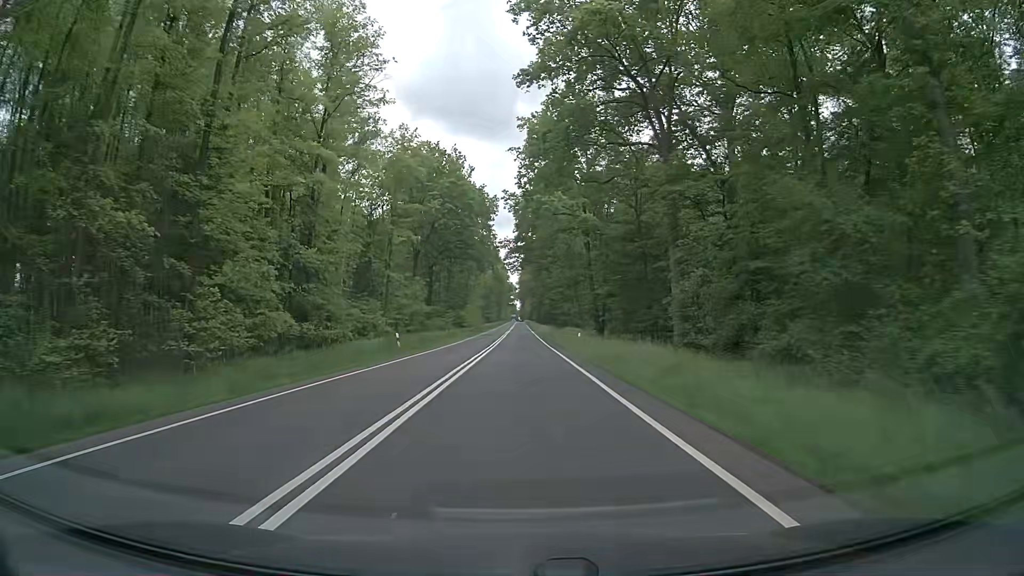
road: primary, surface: asphalt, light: Day
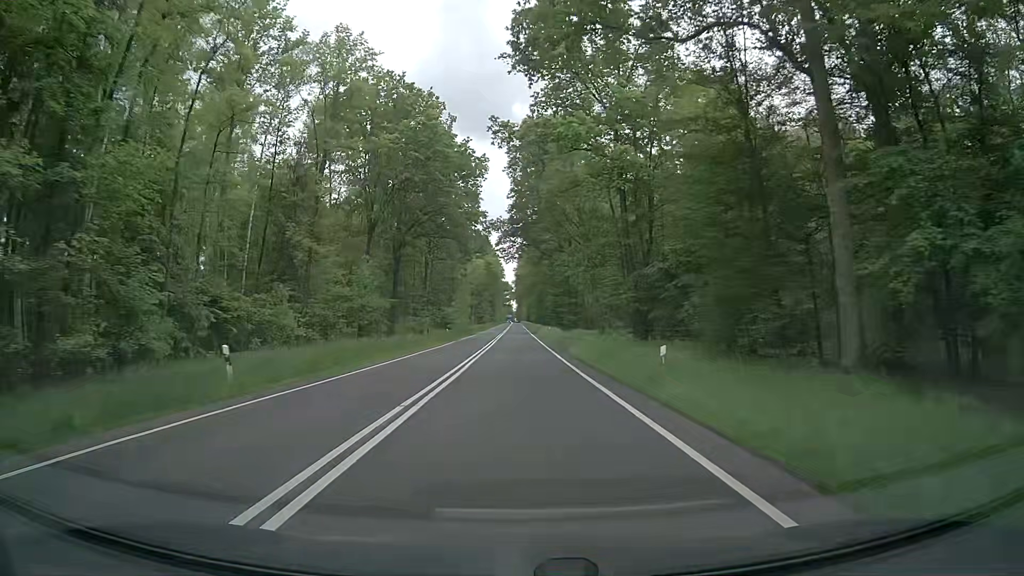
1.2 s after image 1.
(+0.1, +22.2) m; +1°
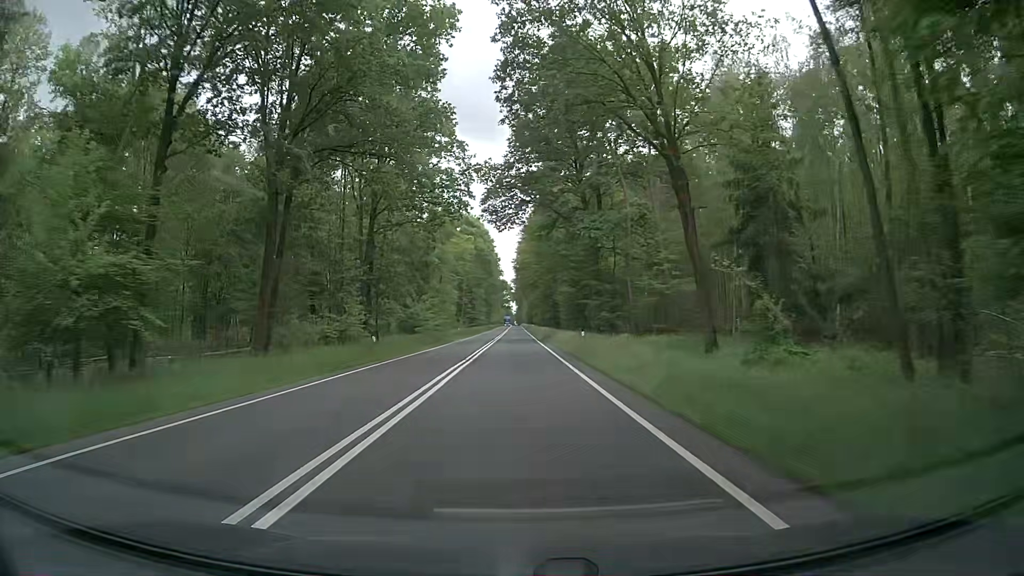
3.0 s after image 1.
(-0.4, +33.3) m; -1°
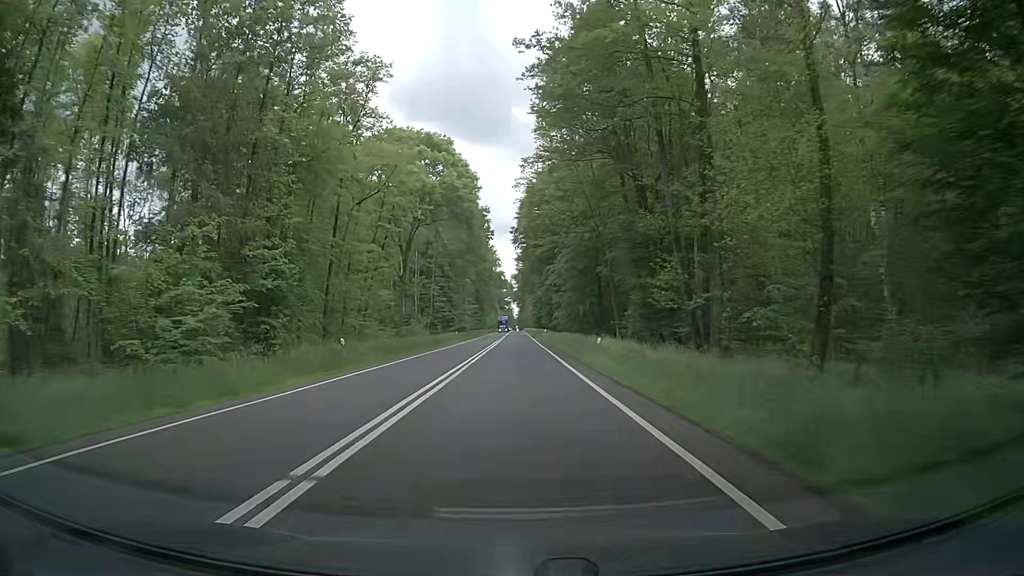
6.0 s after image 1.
(-0.1, +55.3) m; 0°
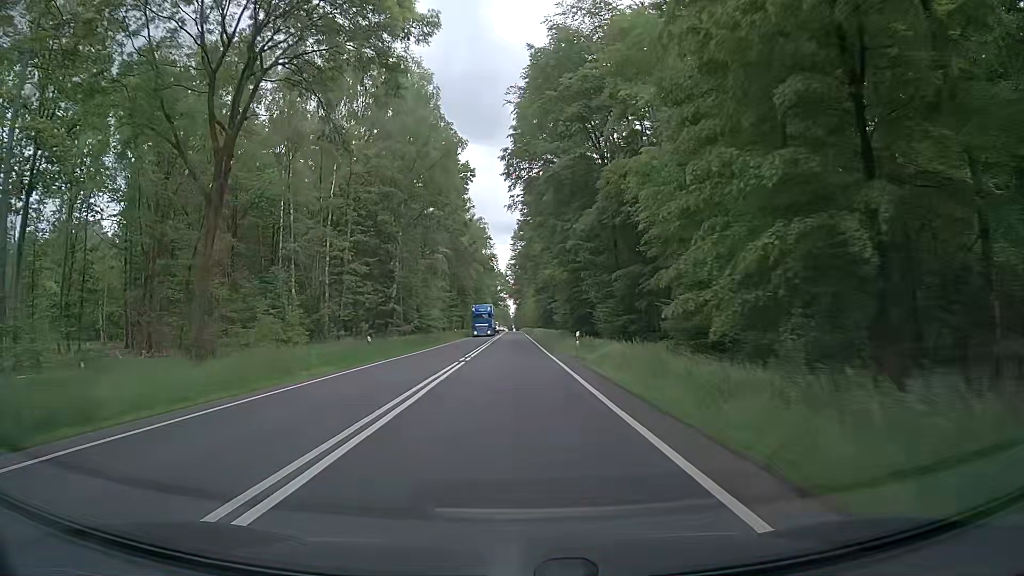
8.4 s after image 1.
(+0.3, +44.3) m; 0°
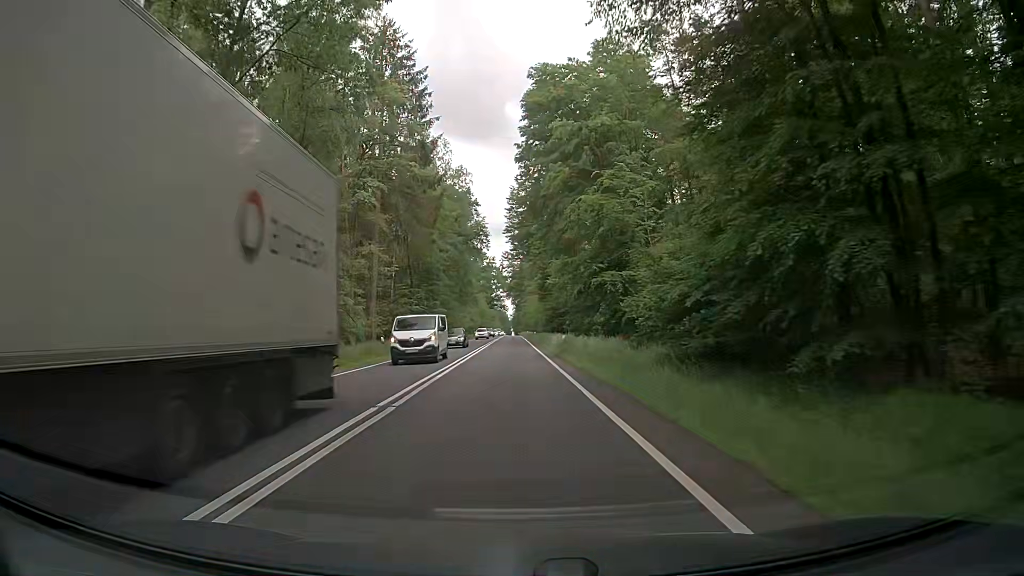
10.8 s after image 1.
(0.0, +44.3) m; 0°
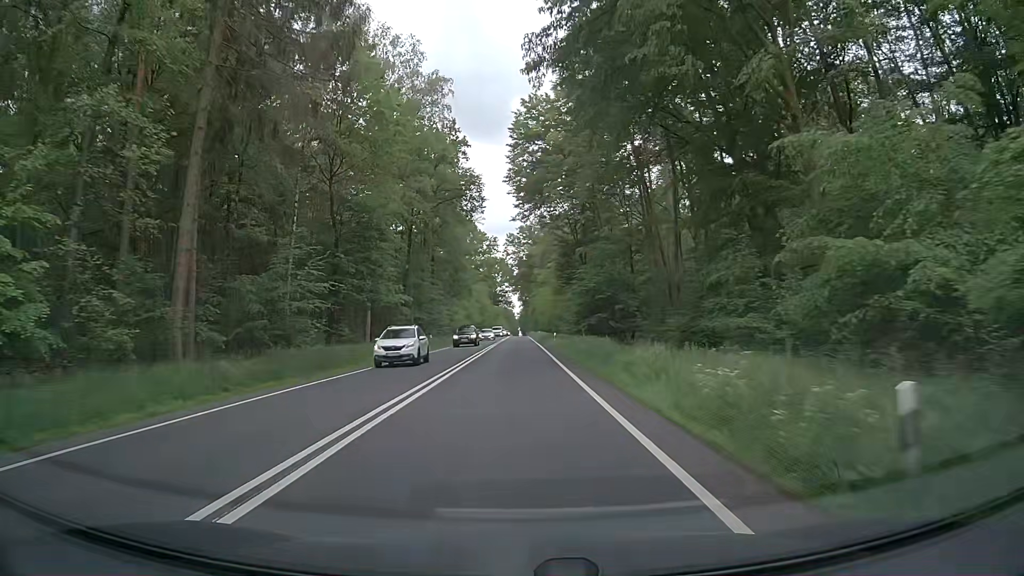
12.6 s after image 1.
(-0.2, +33.2) m; -1°
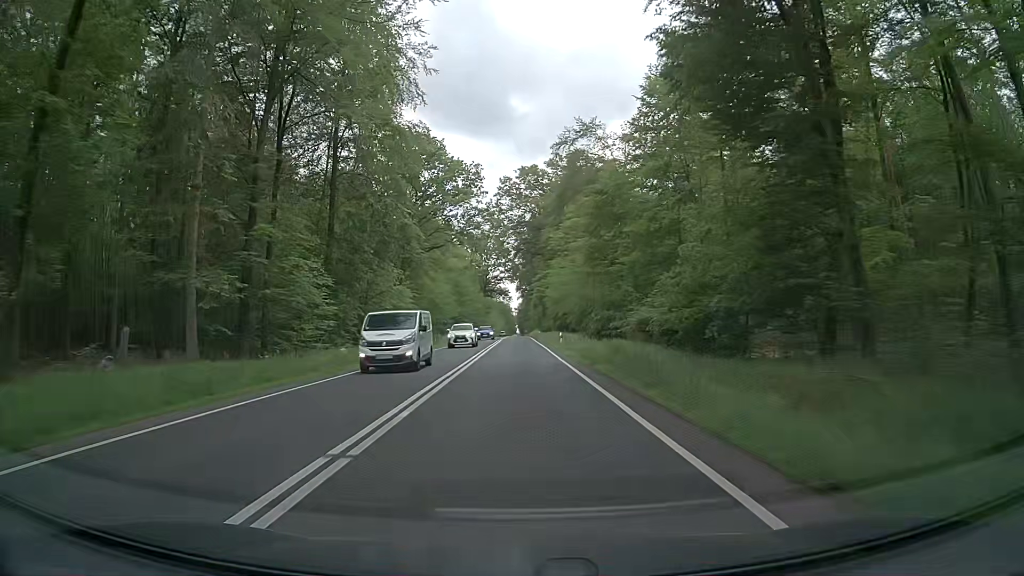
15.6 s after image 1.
(0.0, +55.5) m; +1°
(0, +10) (0, +20) (0, +30) (-1, +40) (-1, +50) (-1, +60) (-1, +70) (-1, +80) (-1, +90) (-1, +100) m
